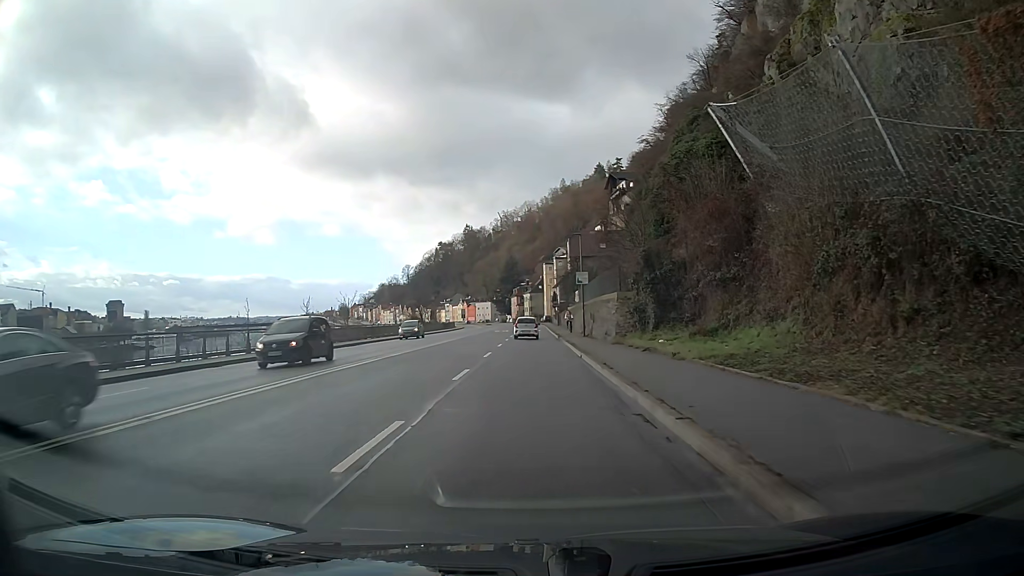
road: primary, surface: asphalt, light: Day
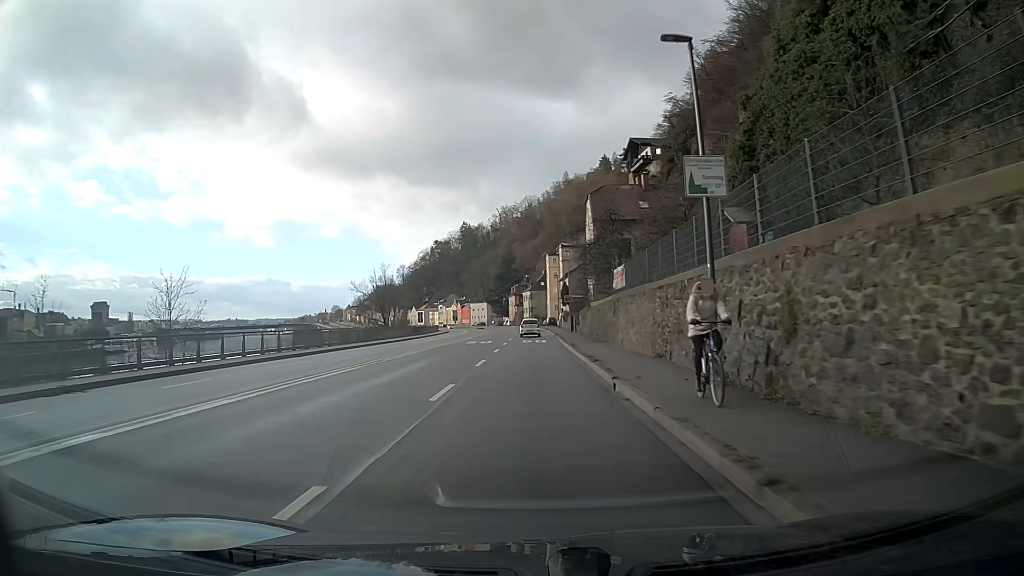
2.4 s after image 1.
(0.0, +30.5) m; 0°
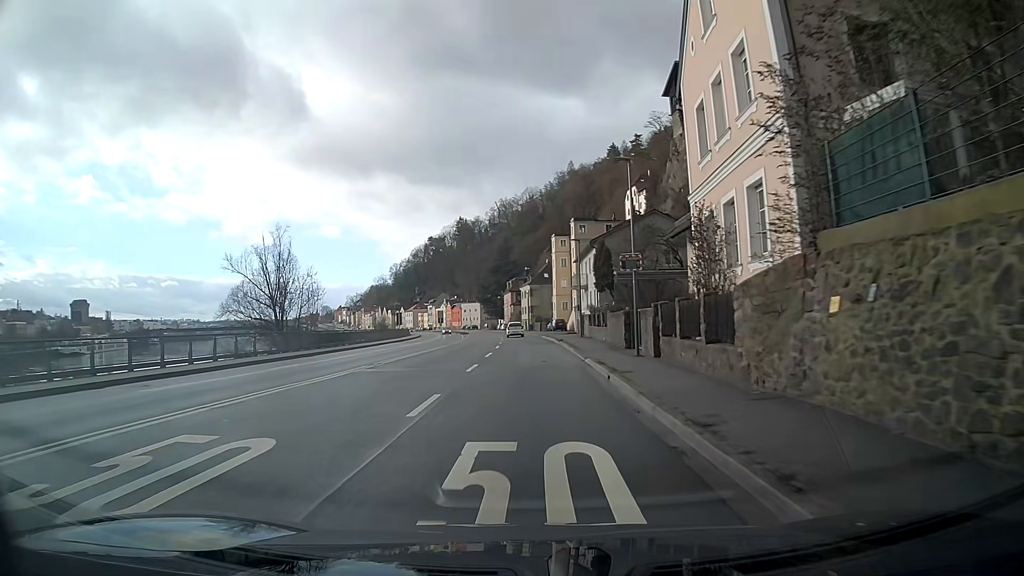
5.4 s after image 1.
(-0.1, +38.1) m; -1°
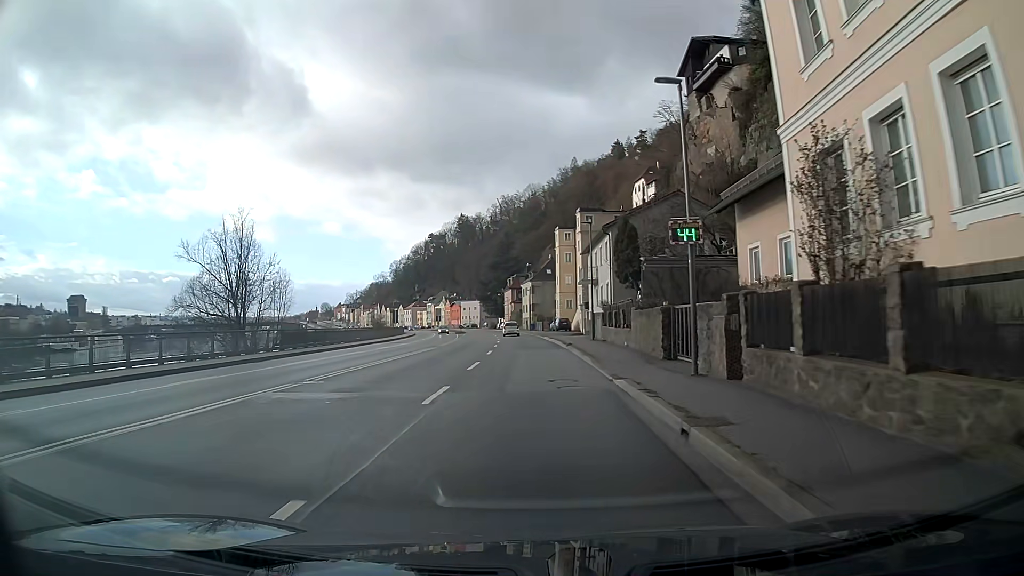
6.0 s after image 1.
(0.0, +7.6) m; 0°
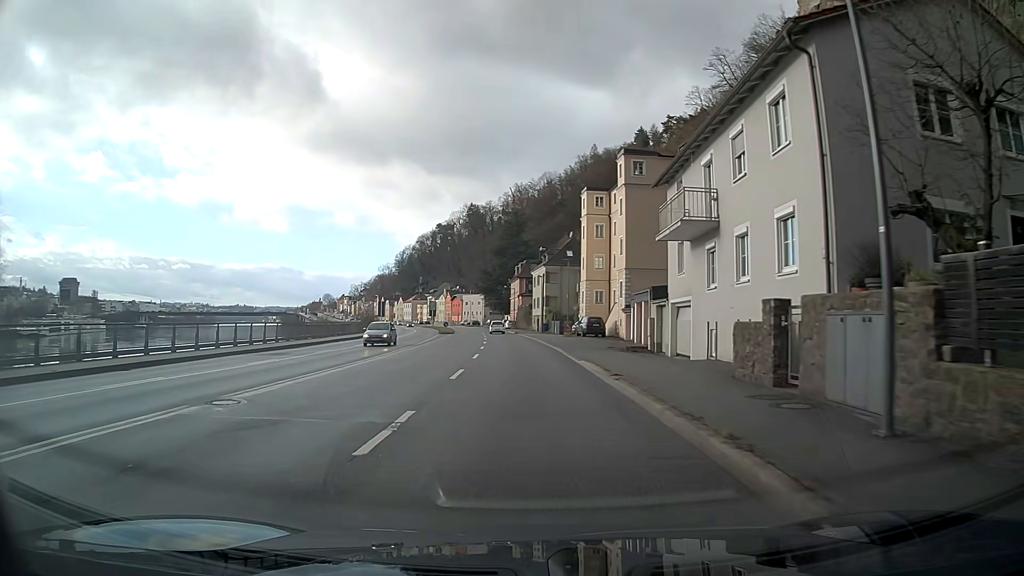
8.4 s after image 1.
(-0.1, +30.4) m; -1°
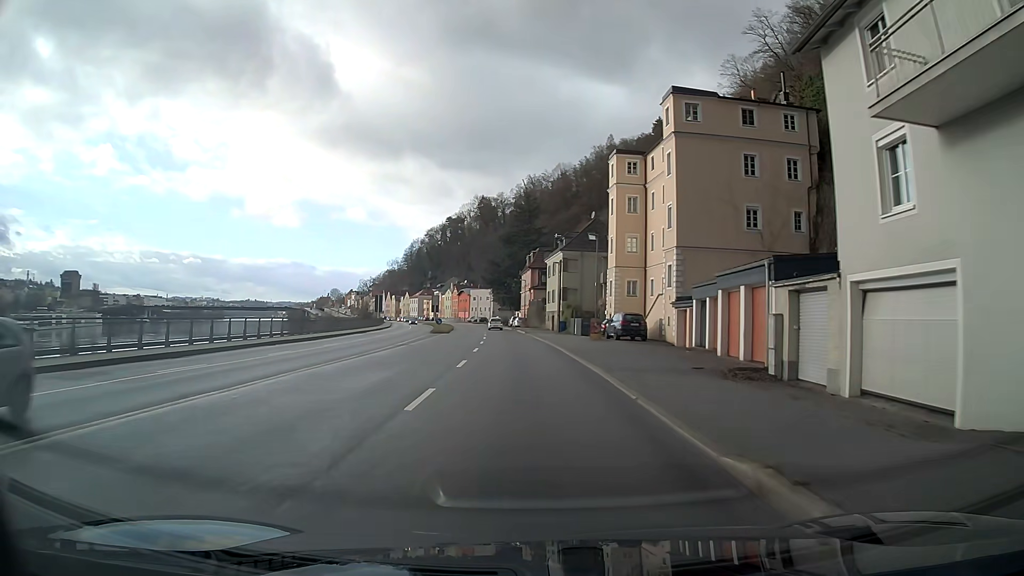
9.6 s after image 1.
(-0.1, +15.2) m; -1°
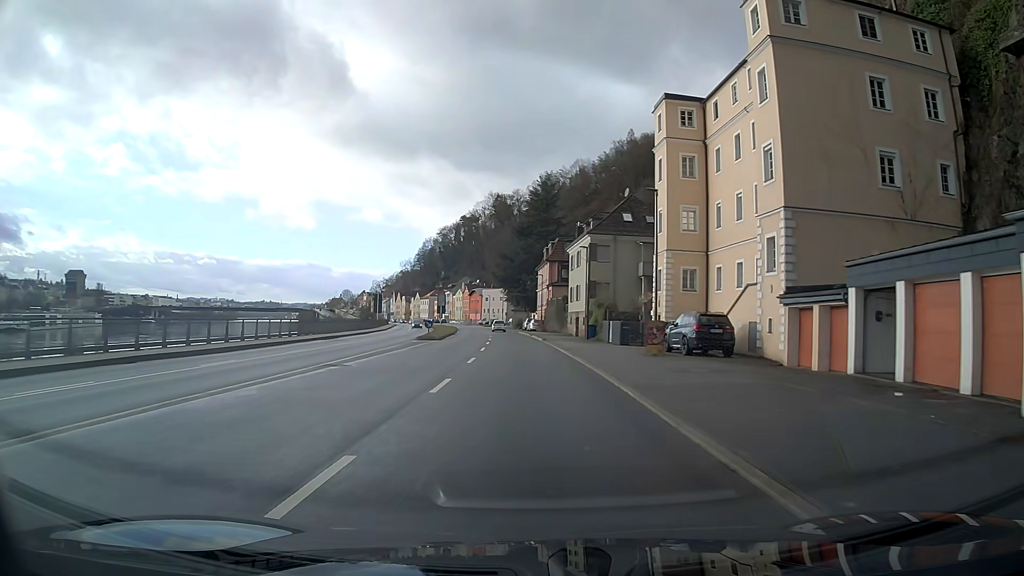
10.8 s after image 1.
(-0.2, +15.3) m; -1°
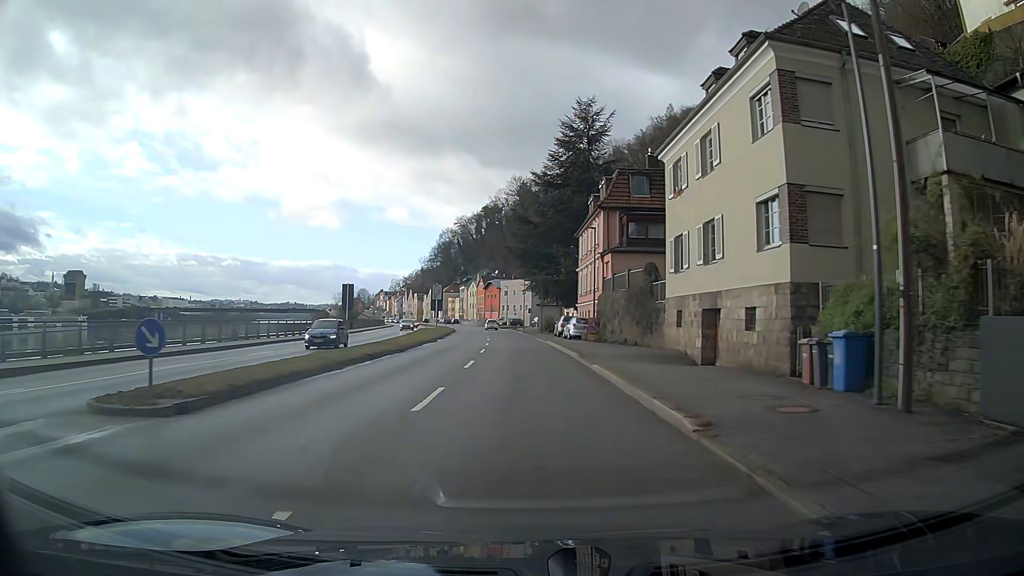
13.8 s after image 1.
(-0.8, +38.3) m; -2°
(0, +10) (0, +20) (-1, +30) (-1, +40) (-2, +50) (-2, +60) (-3, +70) (-4, +80) (-5, +90) (-7, +100) m
